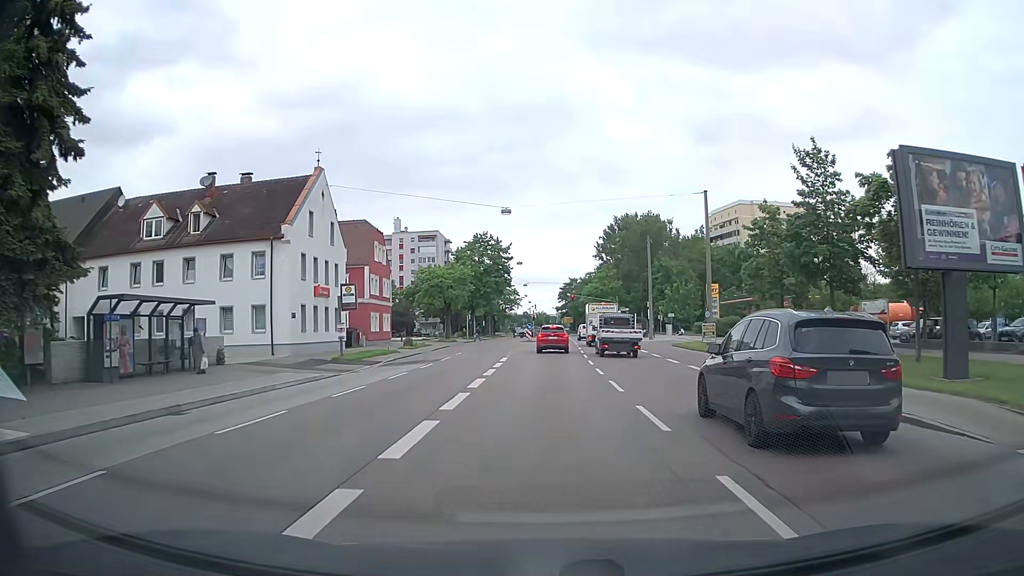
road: tertiary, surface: asphalt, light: Day
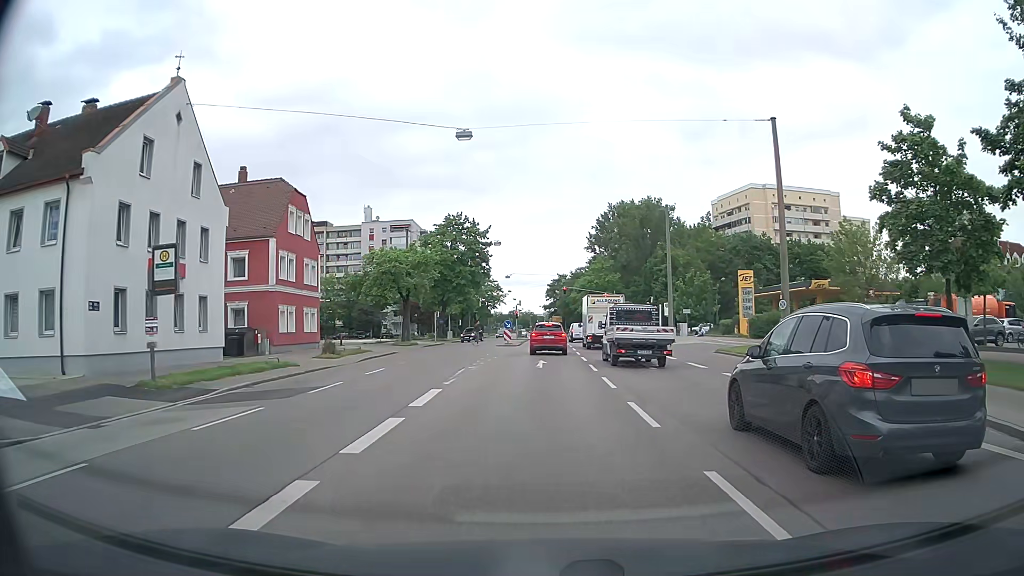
(+0.2, +17.6) m; +1°
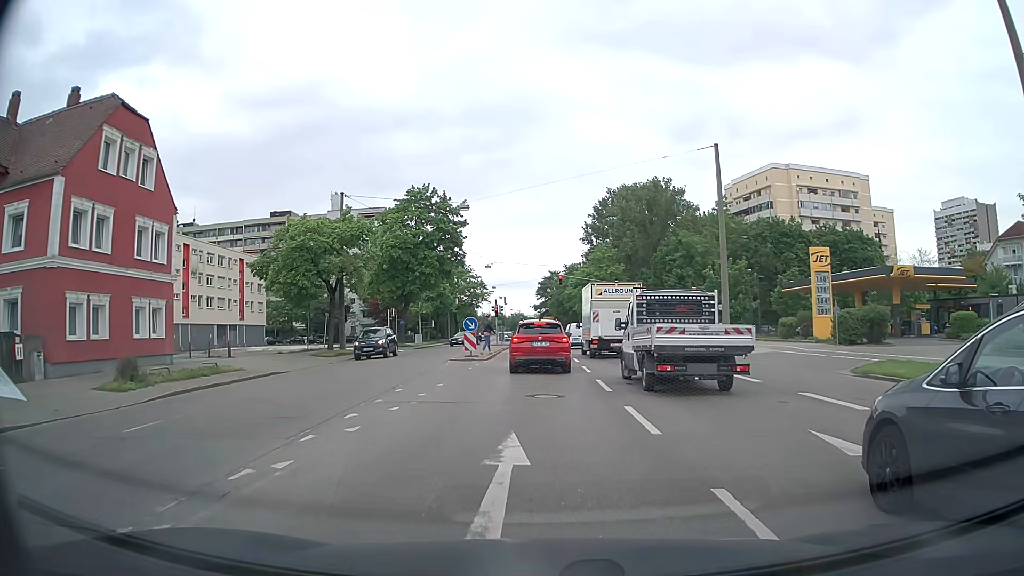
(+0.1, +18.5) m; 0°
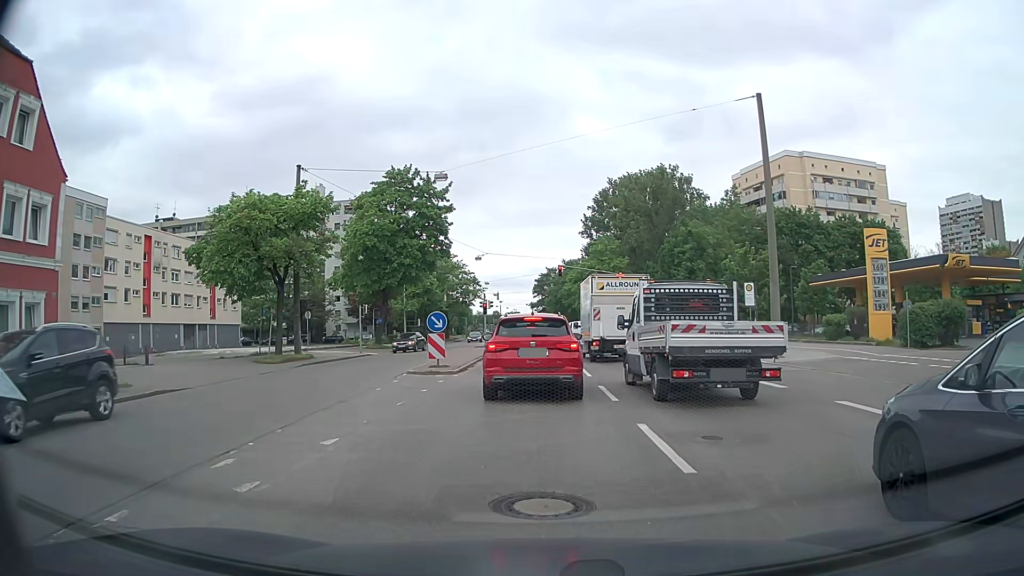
(+0.1, +7.8) m; +1°
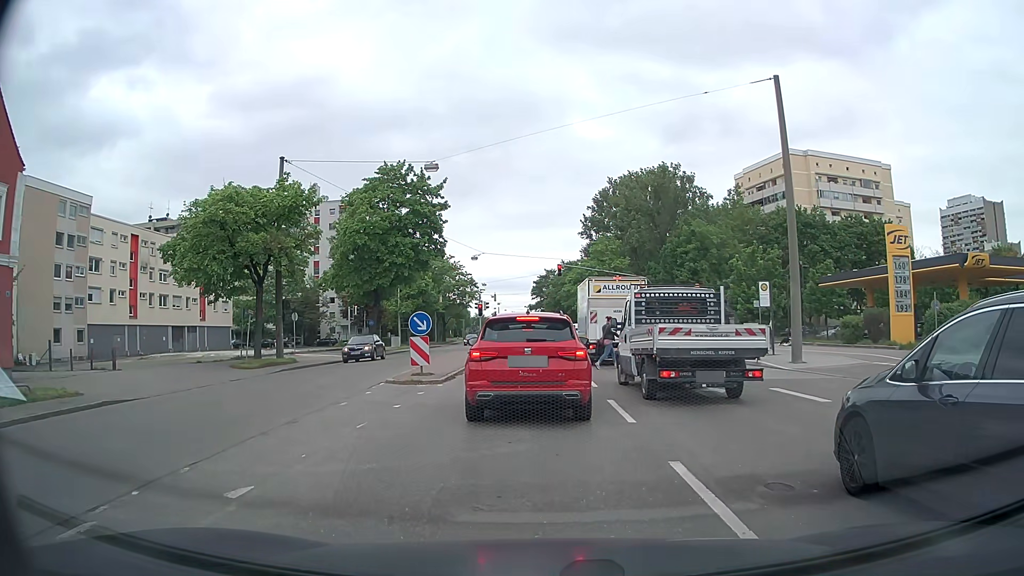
(0.0, +2.3) m; -1°
(0, +10) (0, +20) (0, +30) (0, +40) (0, +50) (0, +60) (+1, +70) (+1, +80) (+1, +90) (+1, +100) m
